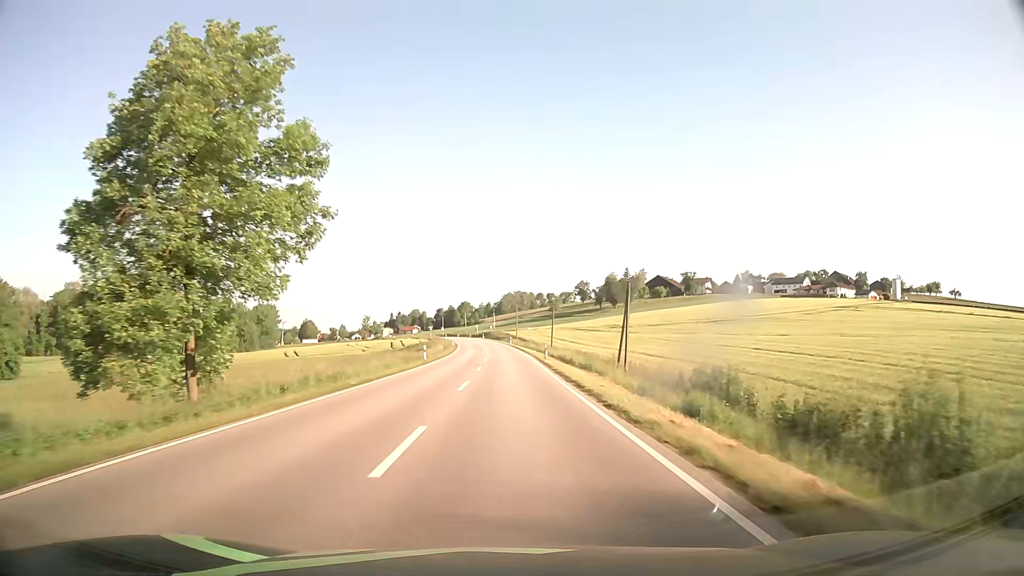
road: secondary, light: Day
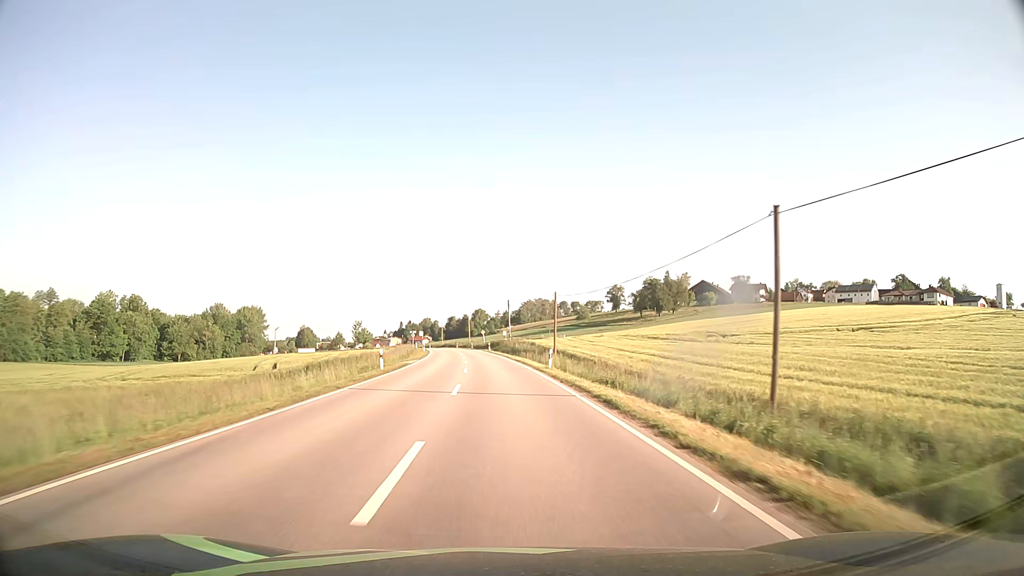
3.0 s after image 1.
(-0.7, +61.7) m; -2°
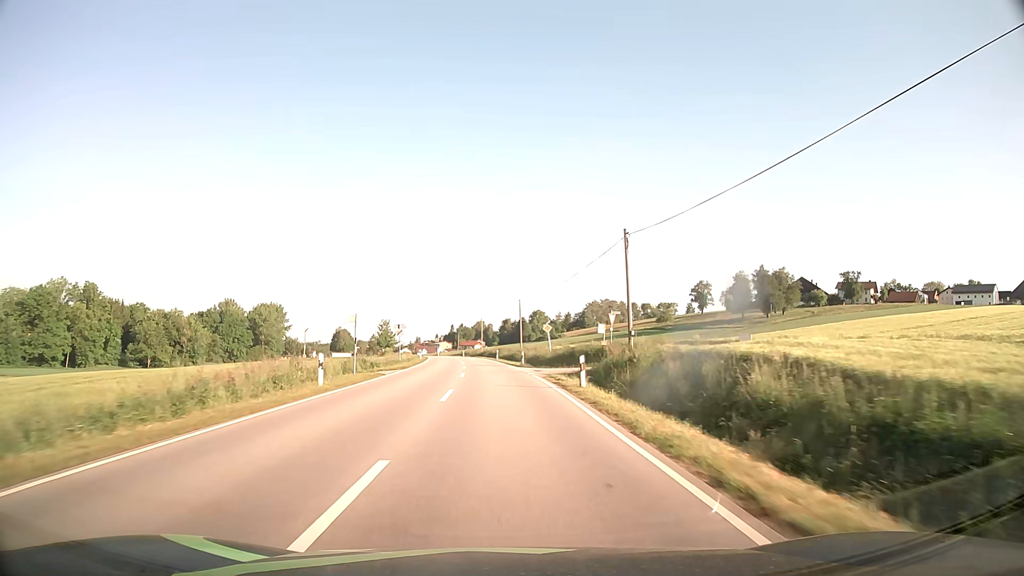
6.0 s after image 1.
(-2.5, +61.6) m; -5°
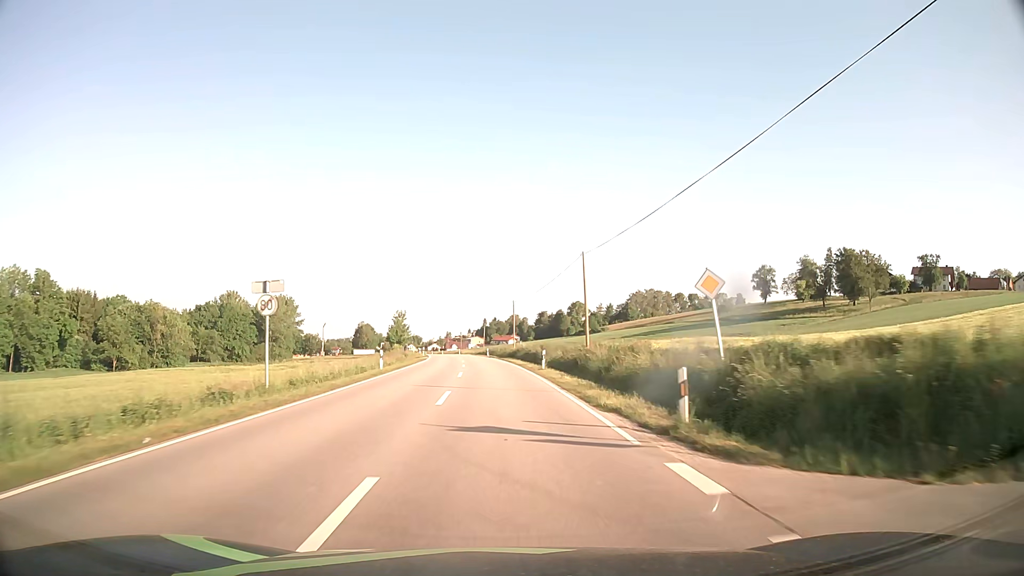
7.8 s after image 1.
(-0.9, +37.2) m; -3°
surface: asphalt
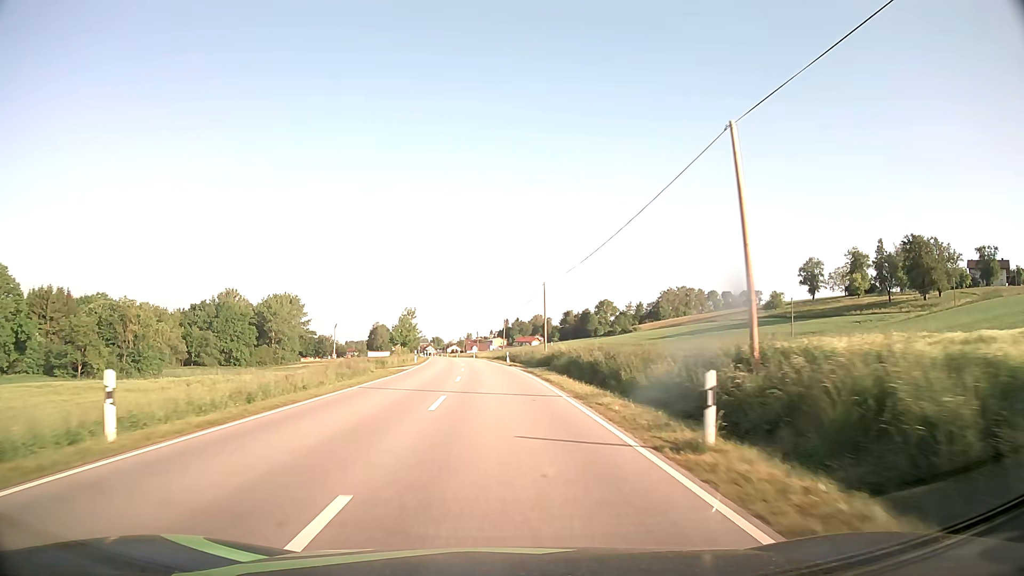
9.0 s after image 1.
(-0.4, +25.0) m; -2°
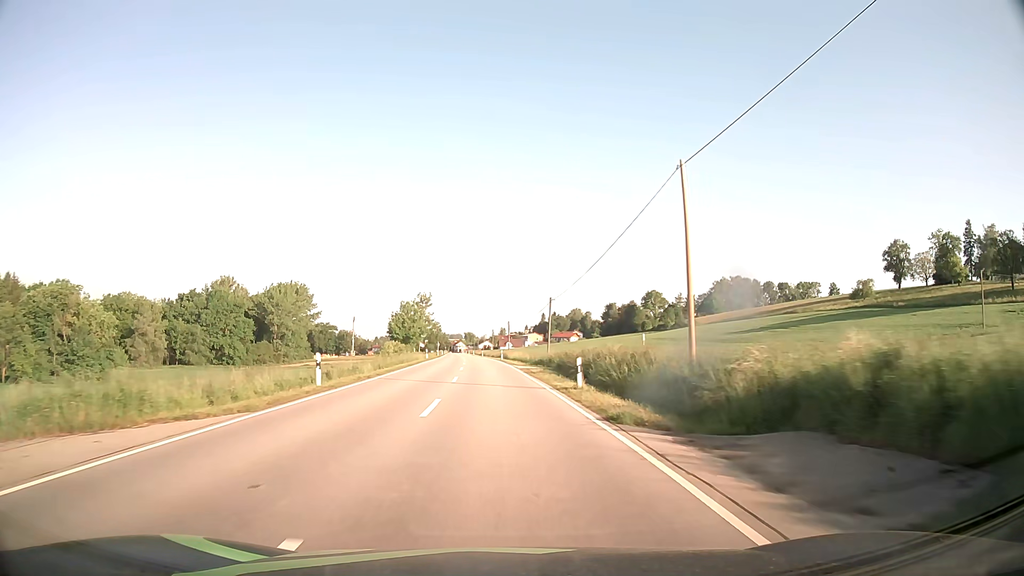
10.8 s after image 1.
(-1.0, +37.6) m; -3°
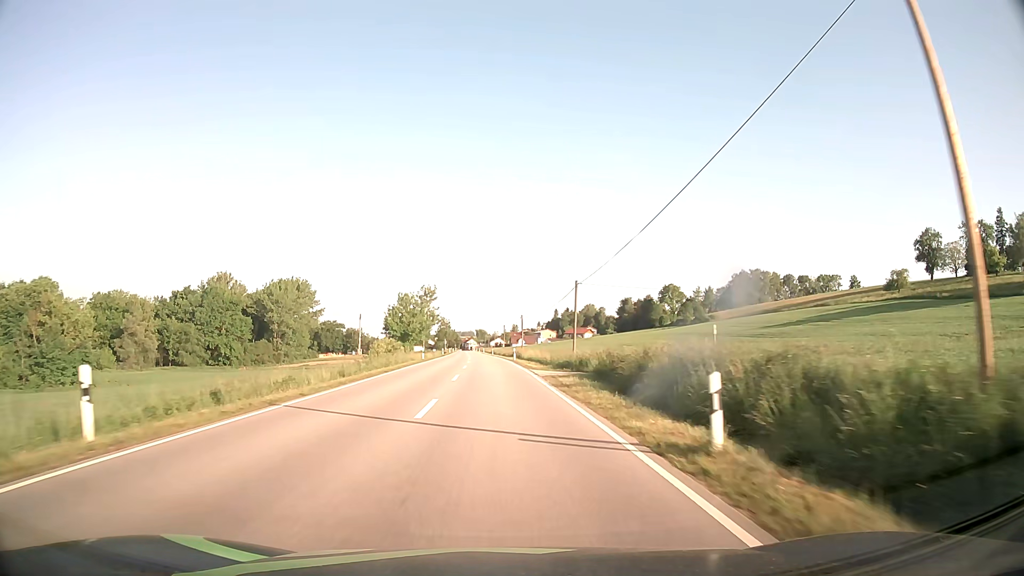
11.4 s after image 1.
(-0.1, +12.6) m; -1°
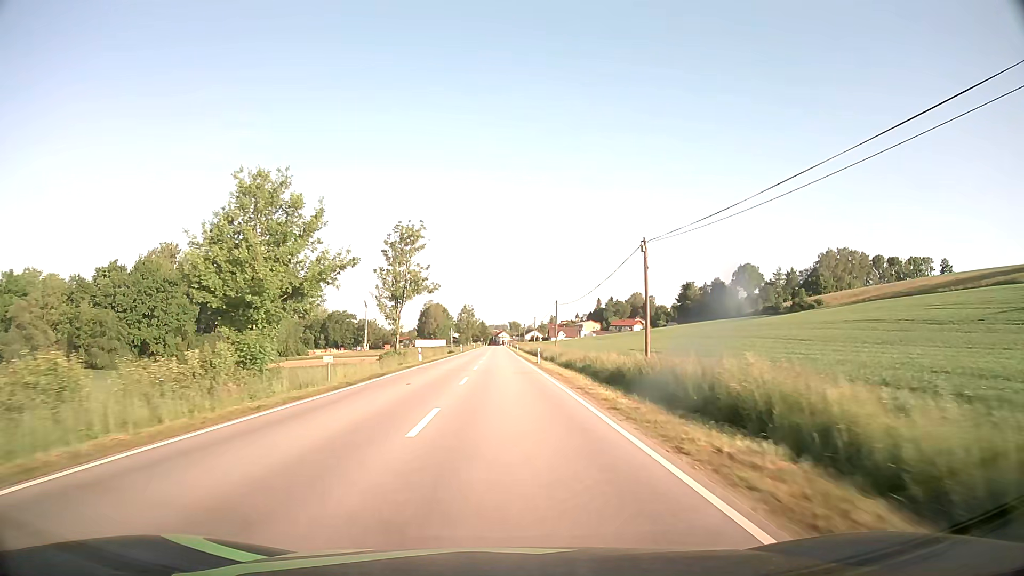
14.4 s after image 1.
(-2.3, +62.5) m; -3°
(0, +10) (0, +20) (0, +30) (0, +40) (0, +50) (0, +60) (-1, +70) (-1, +80) (-1, +90) (-1, +100) m
